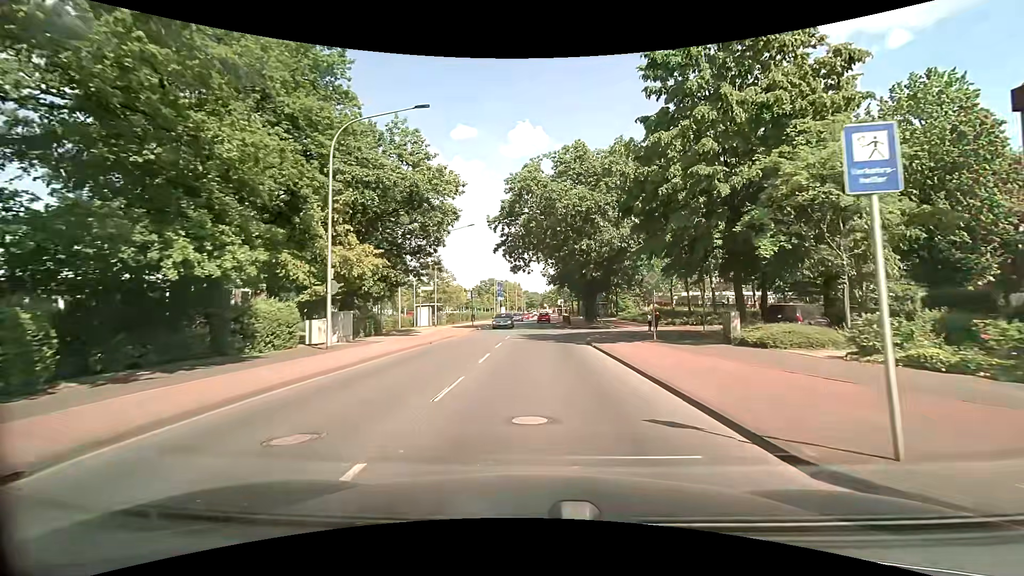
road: tertiary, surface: asphalt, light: Day
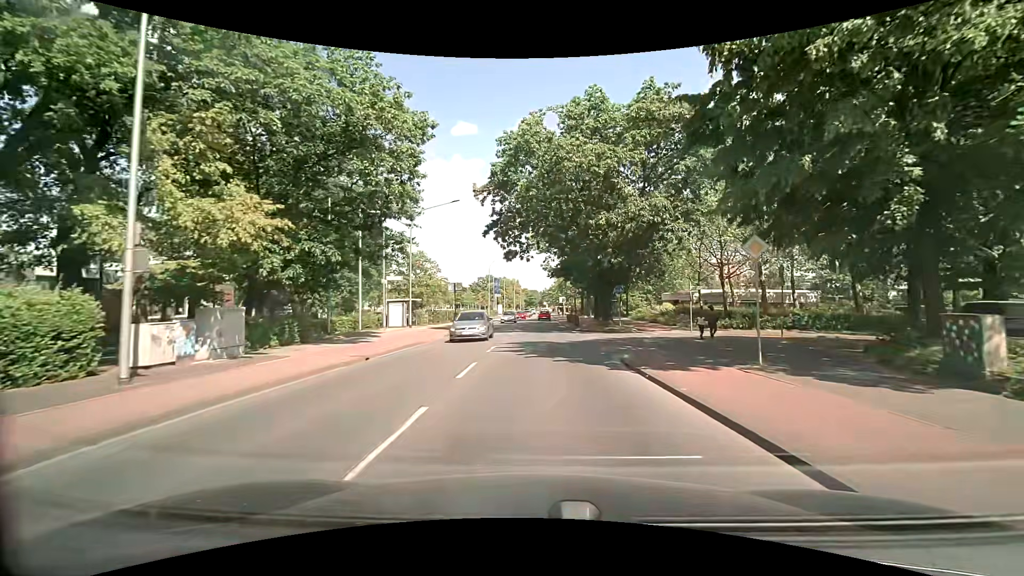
(0.0, +9.6) m; 0°
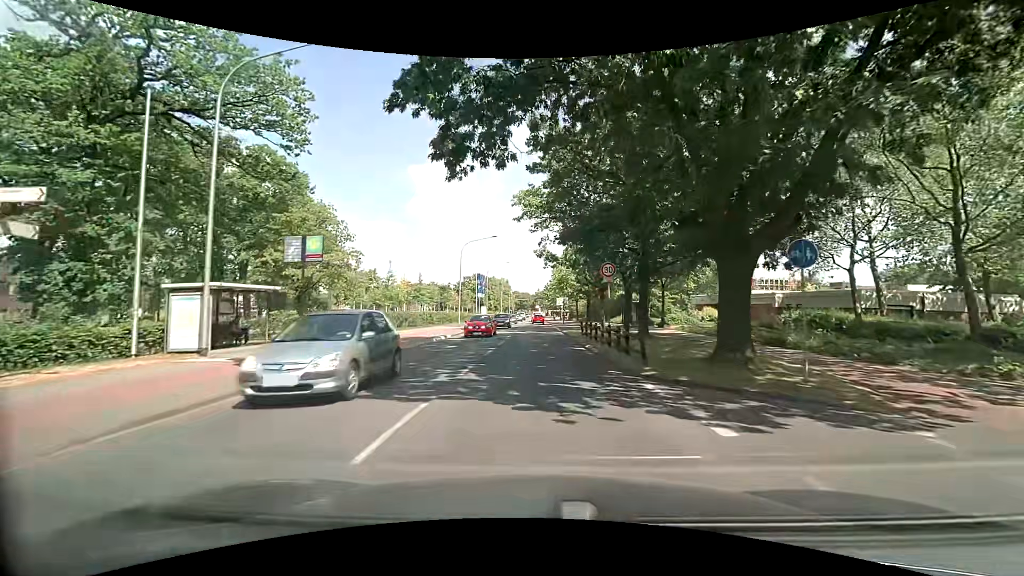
(+0.1, +23.5) m; +1°
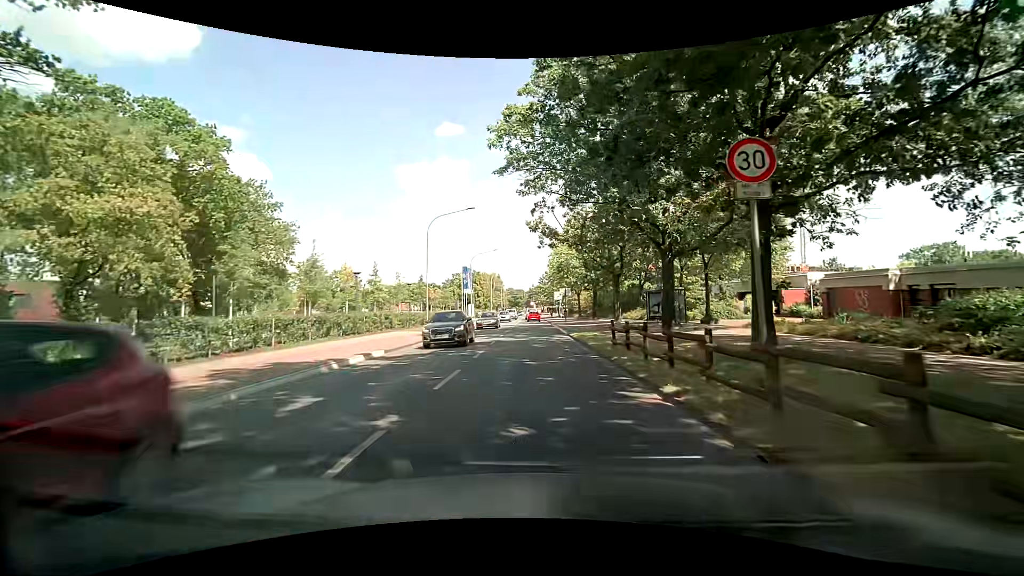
(+0.2, +13.6) m; +2°
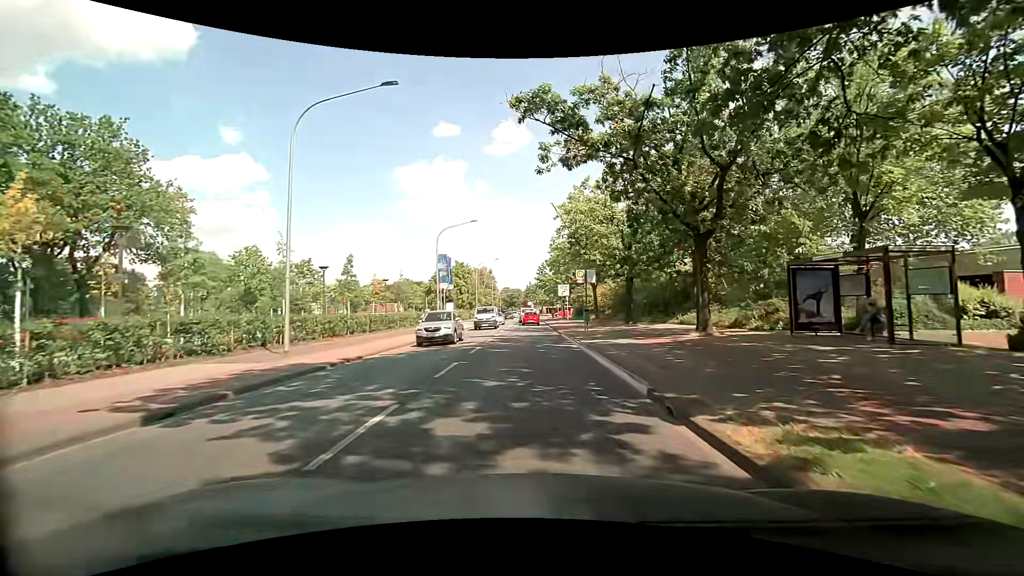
(-0.2, +22.2) m; 0°
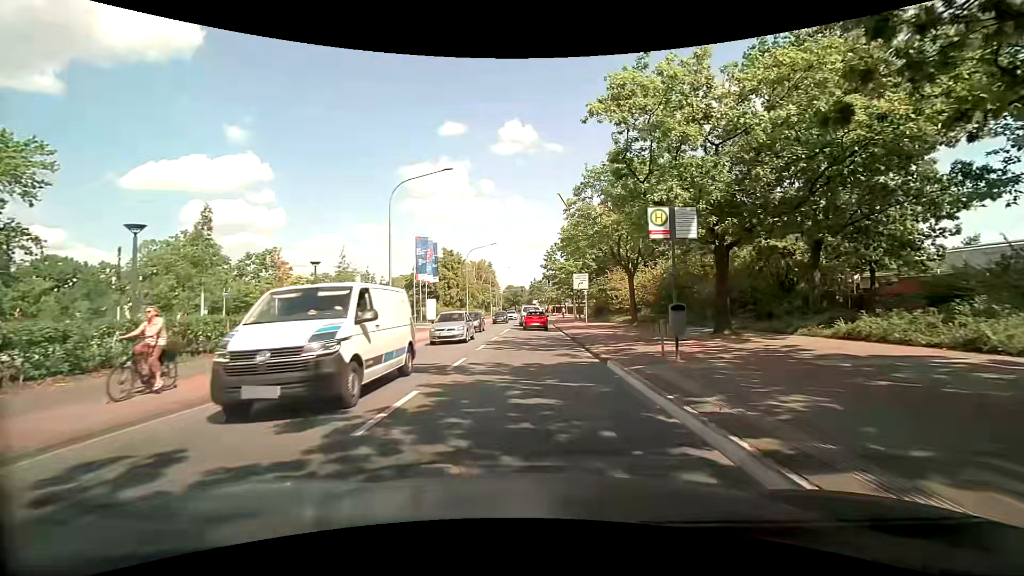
(-0.1, +16.6) m; -1°
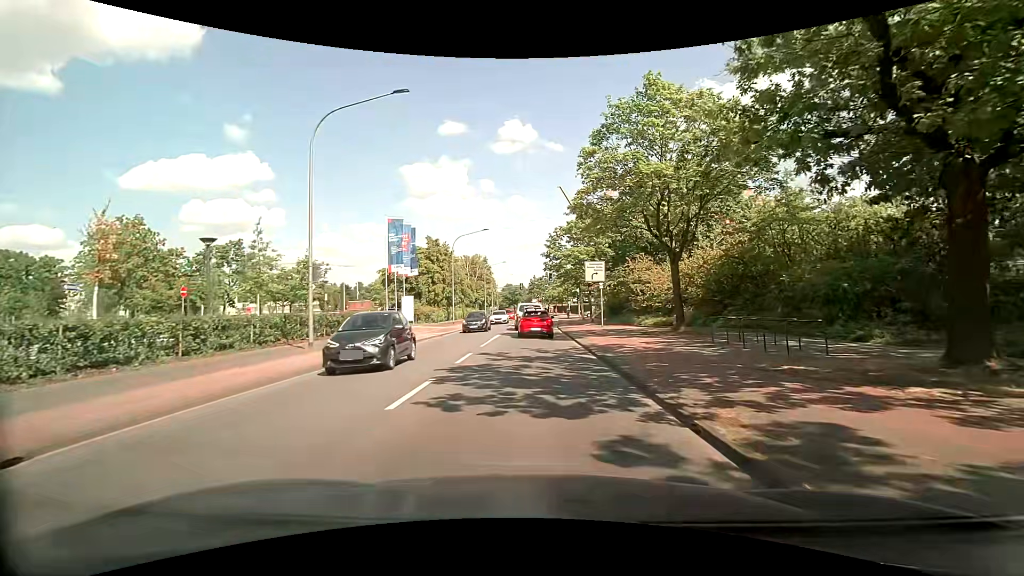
(+0.1, +10.4) m; +1°
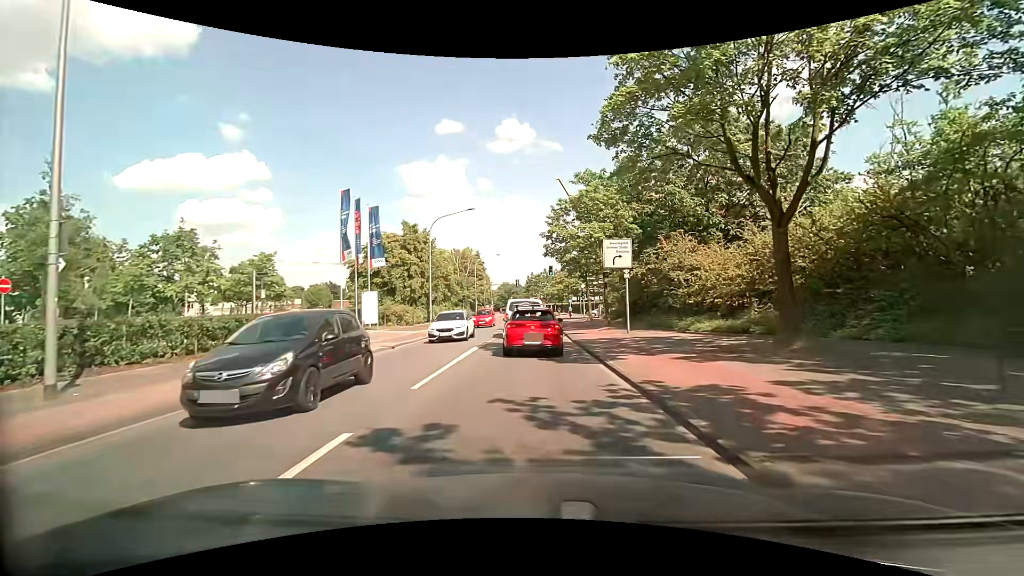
(0.0, +10.0) m; 0°
(0, +10) (0, +20) (0, +30) (+1, +40) (+1, +50) (+2, +60) (+2, +70) (+3, +80) (+4, +90) (+4, +100) m
